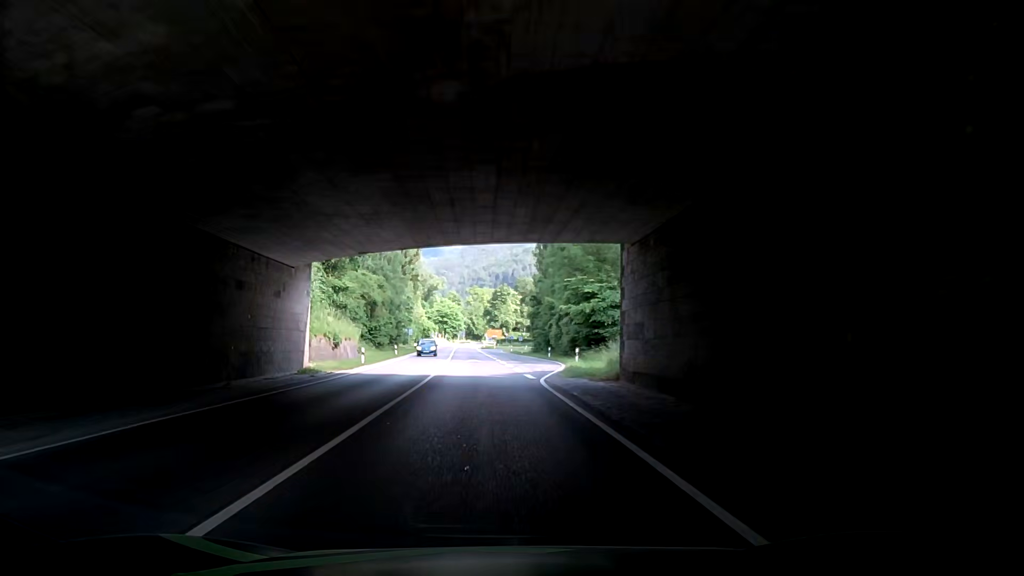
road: primary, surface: asphalt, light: Day
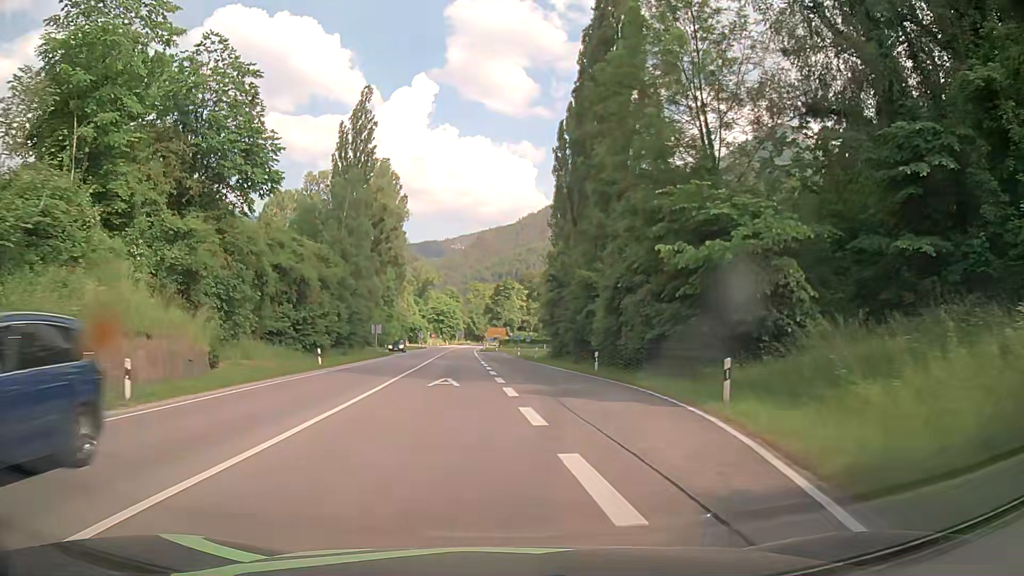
(-1.8, +27.3) m; +2°
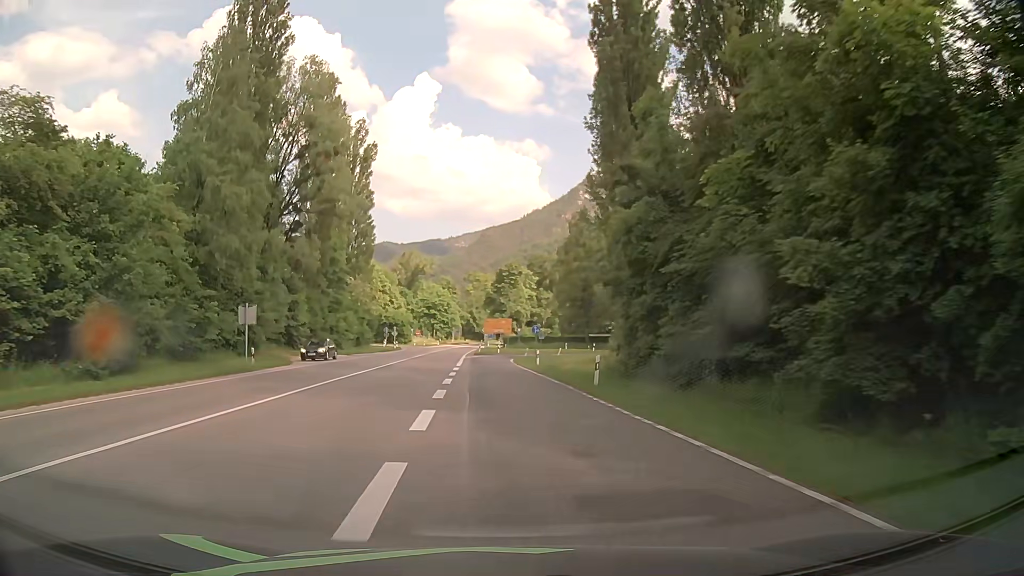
(-1.0, +36.5) m; -2°
(0, +10) (0, +20) (-1, +30) (-1, +40) (-2, +50) (-1, +60) (+3, +69) (+10, +75) (+20, +77) (+30, +75) m
